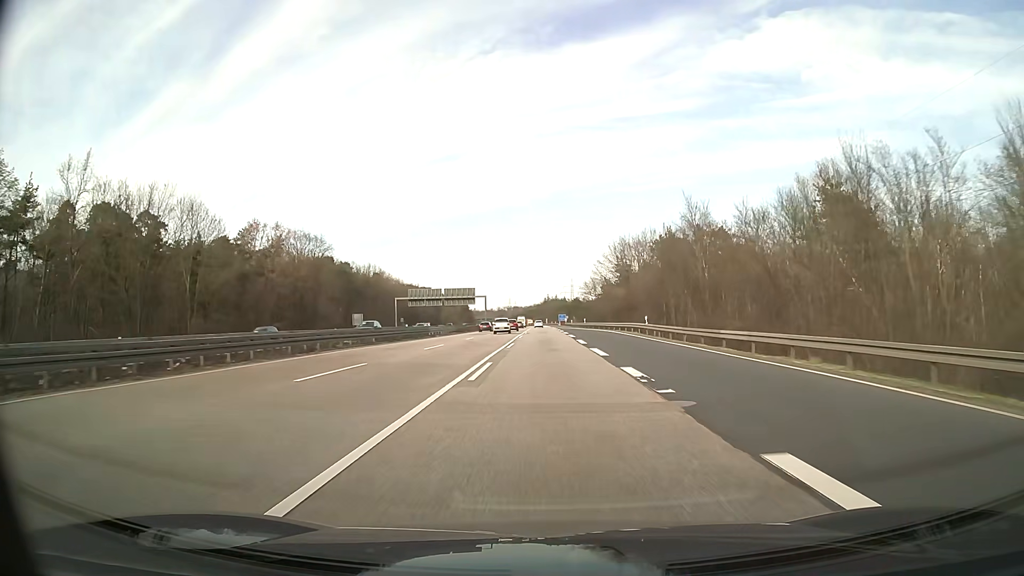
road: motorway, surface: asphalt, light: Day
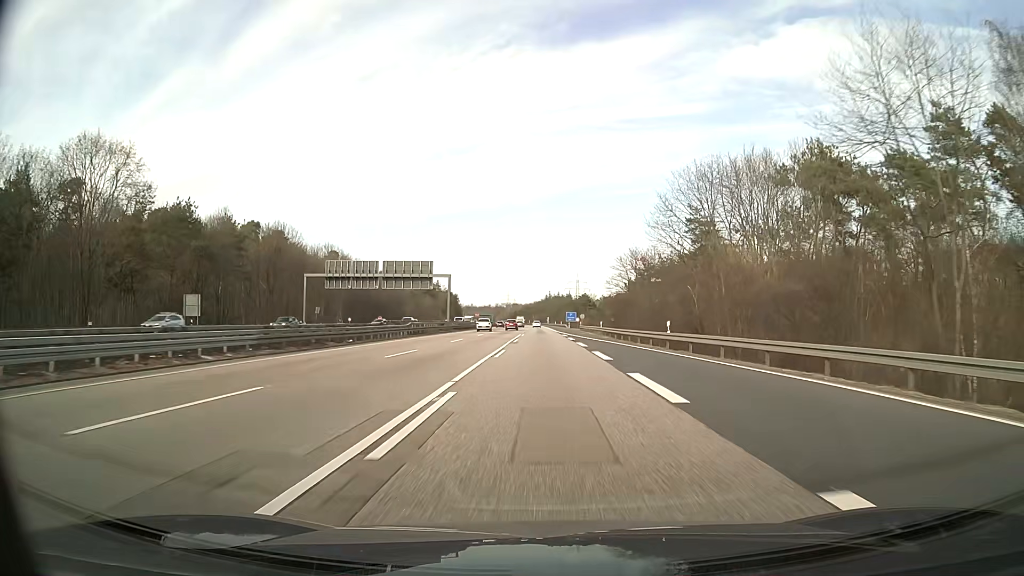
(-0.1, +61.6) m; 0°
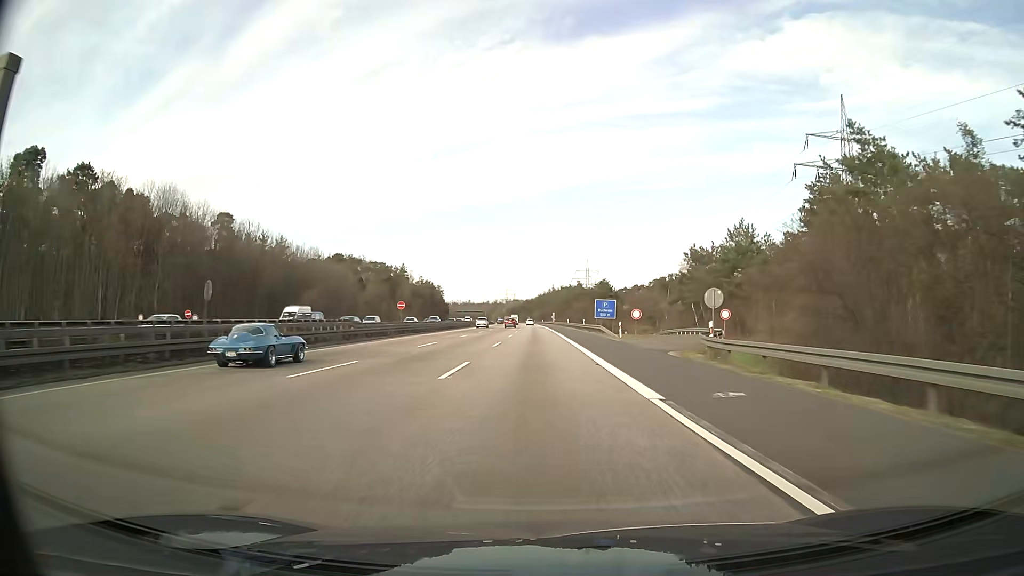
(+0.2, +80.1) m; 0°
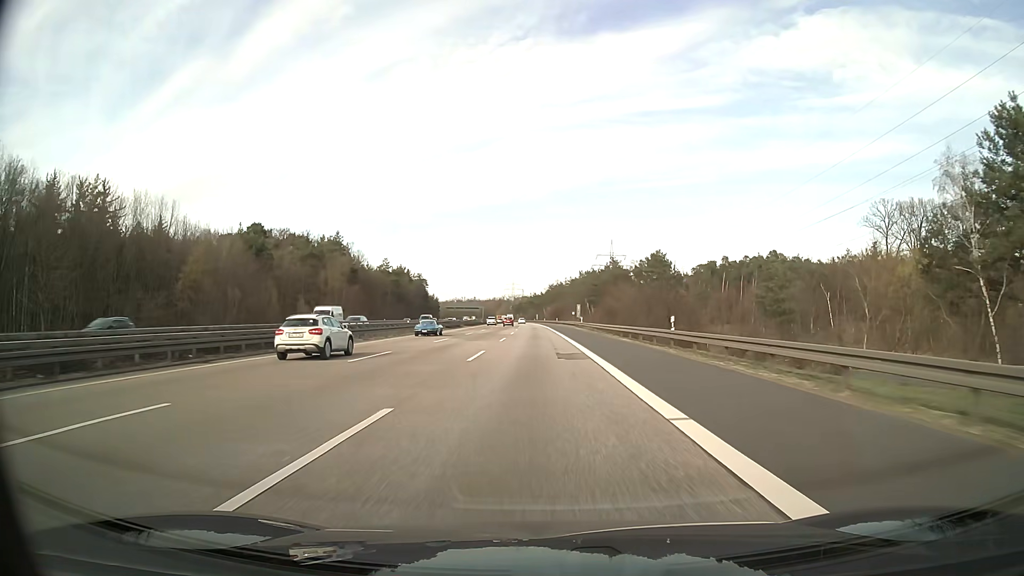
(-0.6, +82.5) m; -1°
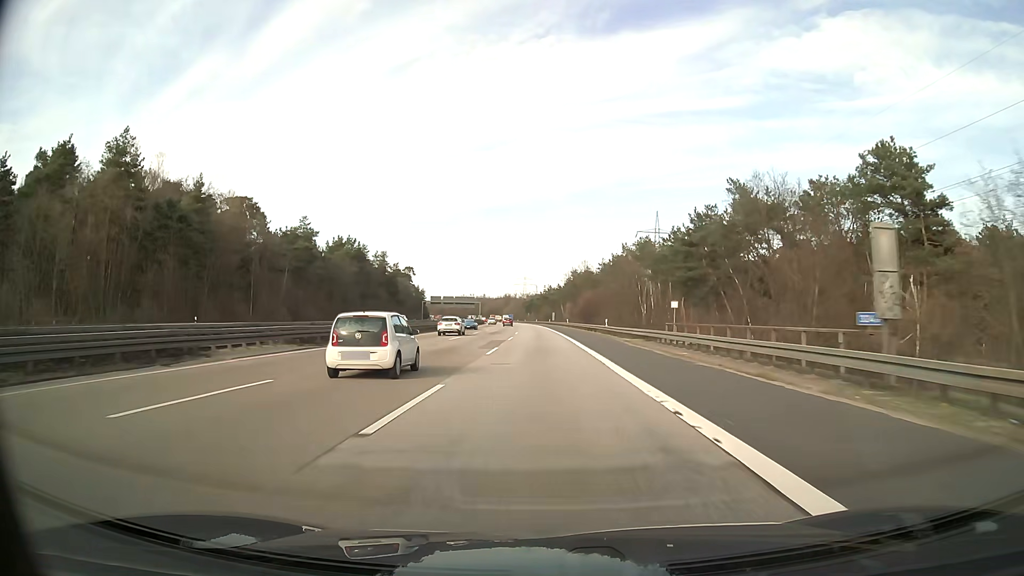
(-1.0, +84.1) m; -1°
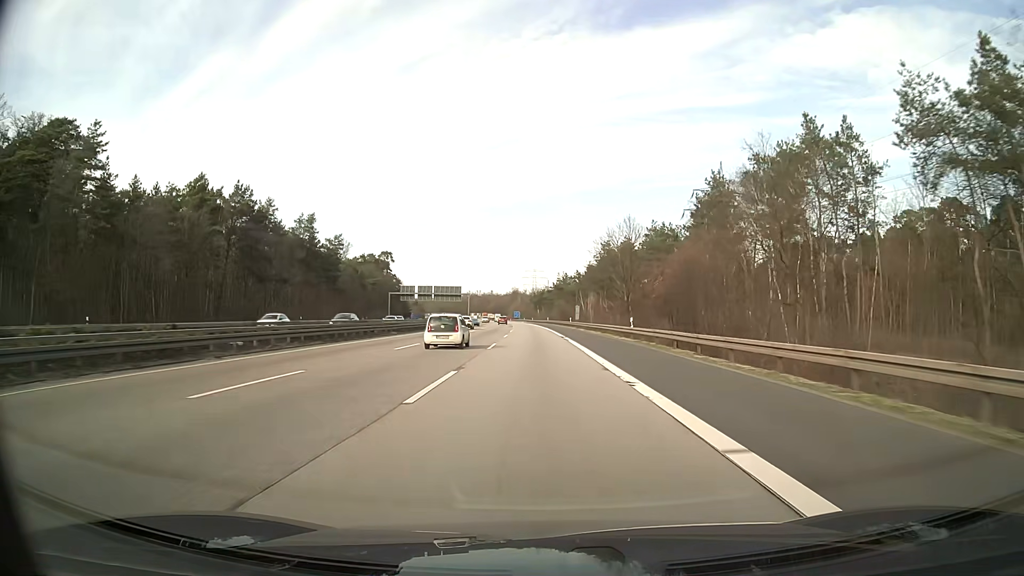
(-0.4, +68.4) m; -1°
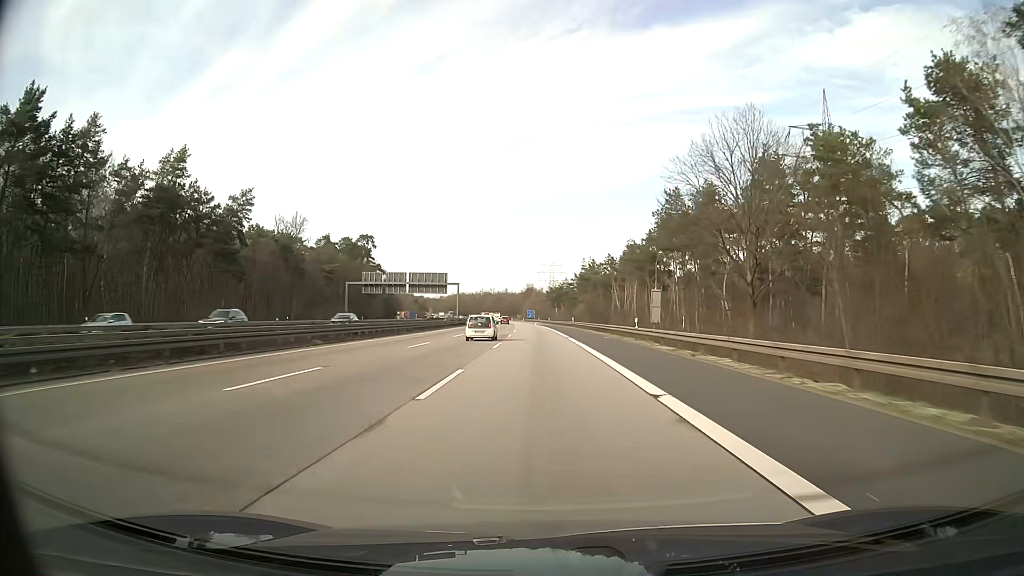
(-0.7, +52.0) m; -1°
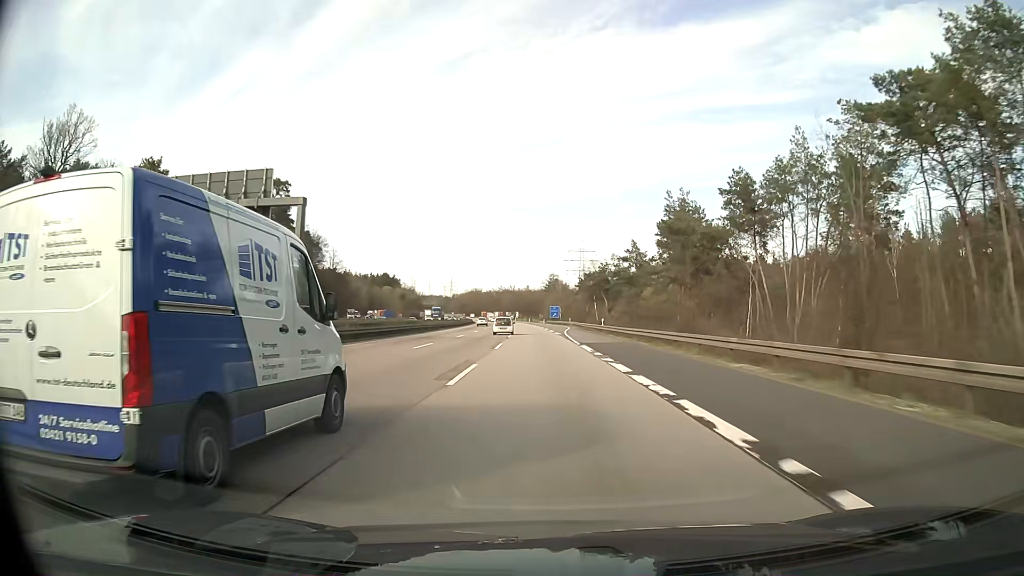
(-1.4, +87.6) m; -2°
(0, +10) (0, +20) (0, +30) (0, +40) (-1, +50) (-1, +60) (-1, +70) (-1, +80) (-2, +90) (-2, +100) m
